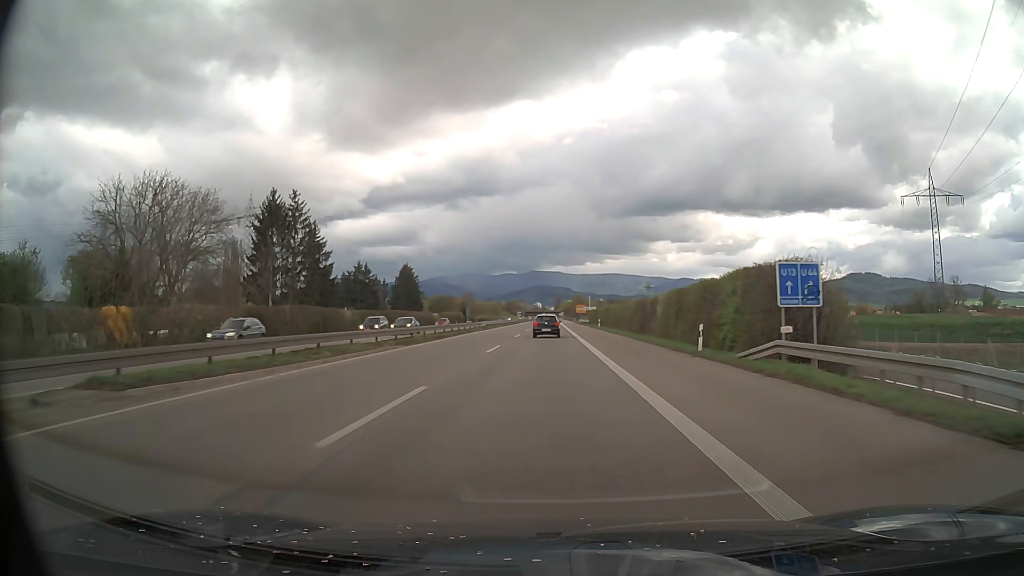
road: trunk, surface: asphalt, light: Day
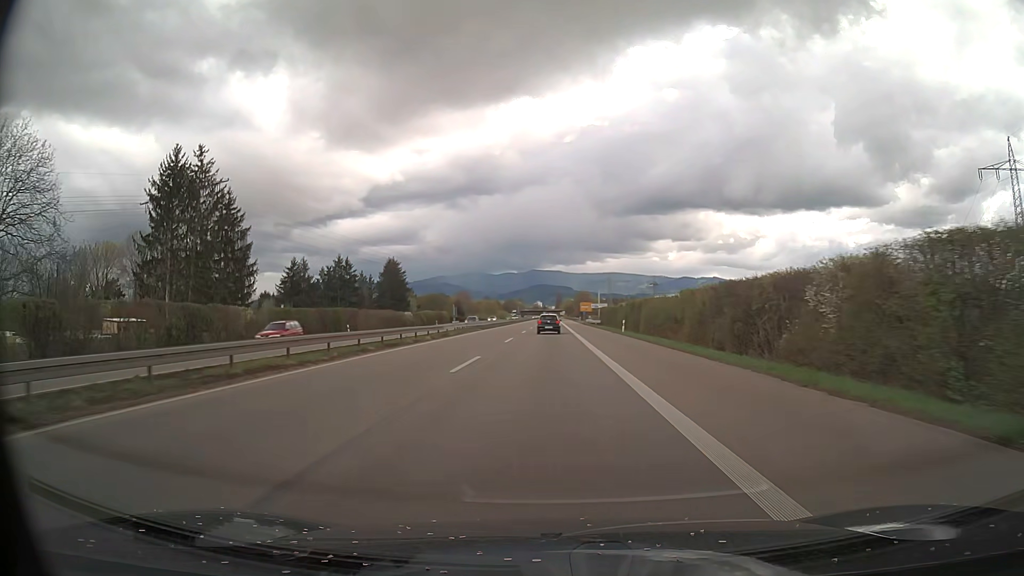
(-0.1, +27.0) m; 0°
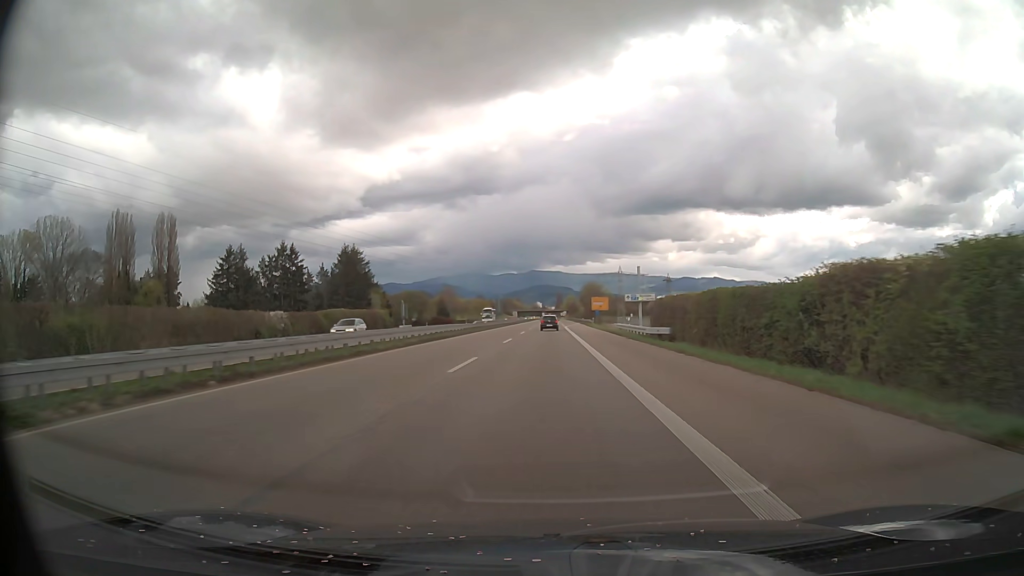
(+0.1, +54.0) m; 0°
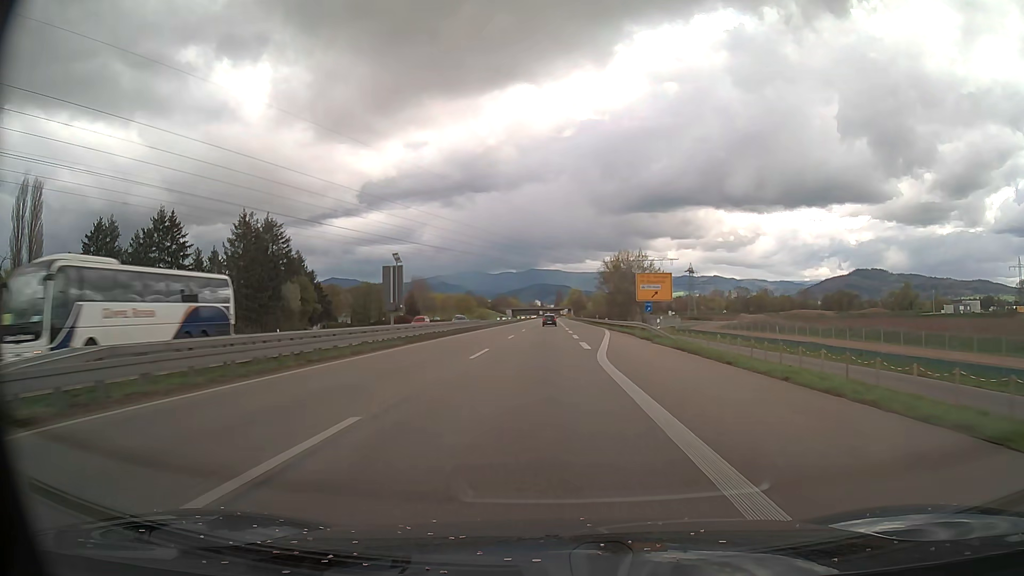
(0.0, +67.5) m; 0°
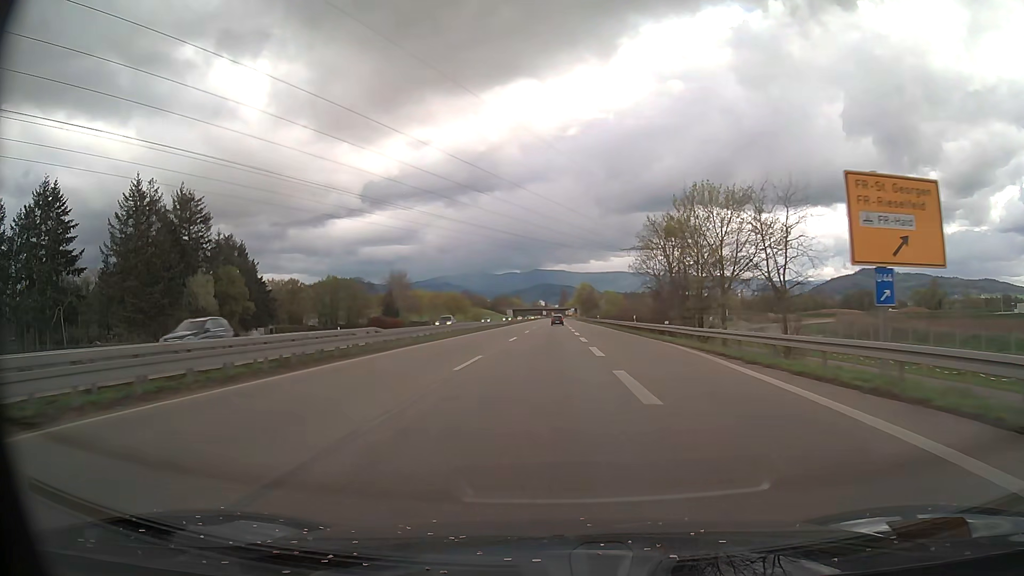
(-0.1, +40.5) m; 0°
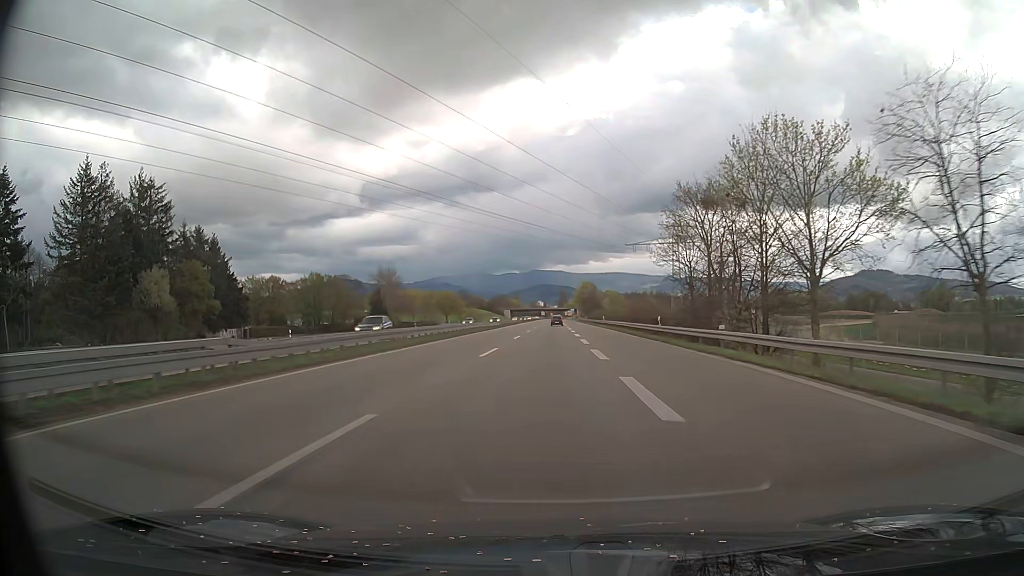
(0.0, +13.5) m; 0°
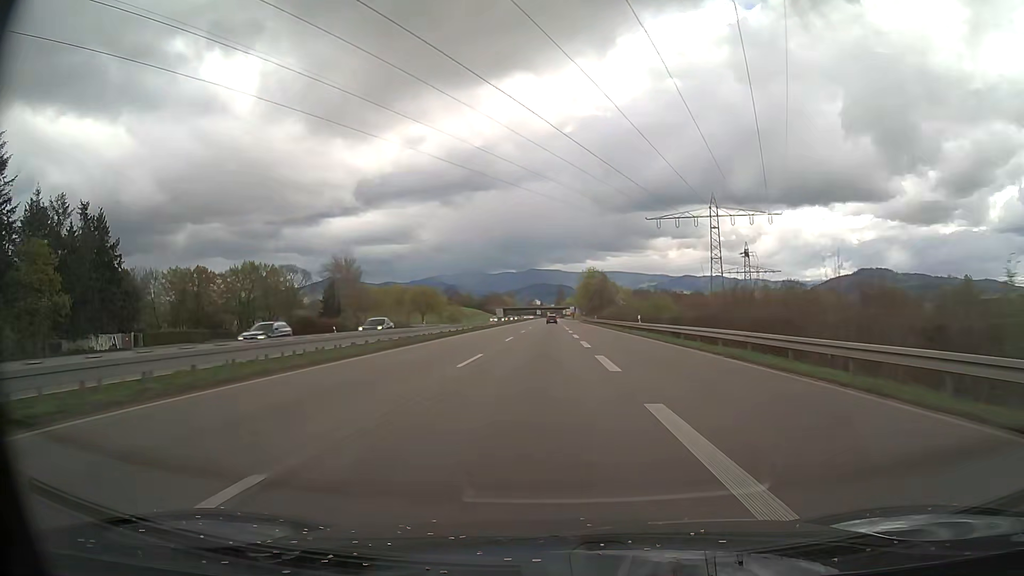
(+0.1, +40.5) m; 0°
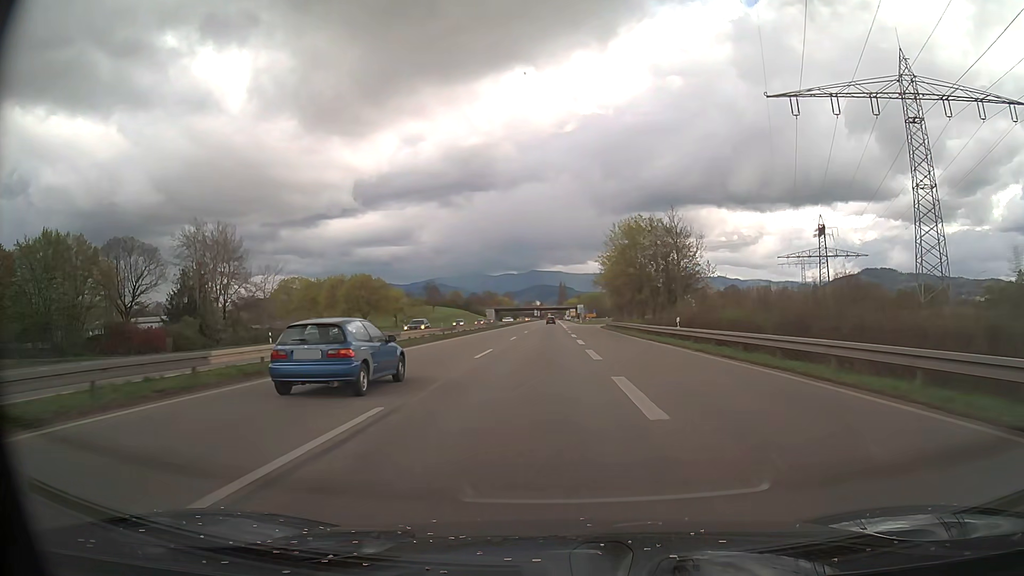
(0.0, +67.3) m; 0°
(0, +10) (0, +20) (0, +30) (0, +40) (0, +50) (0, +60) (0, +70) (0, +80) (-1, +90) (-1, +100) m
